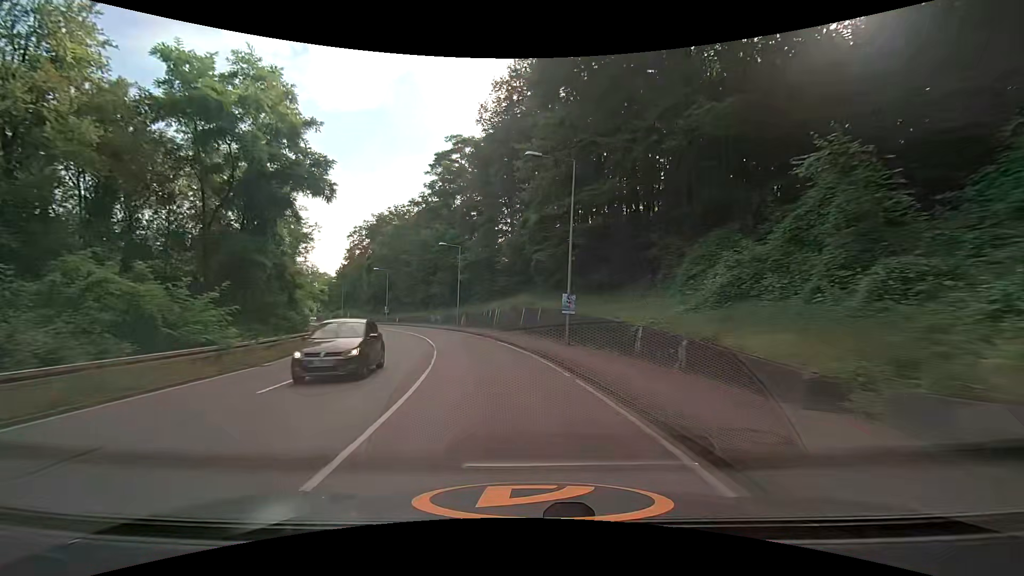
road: secondary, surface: asphalt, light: Day
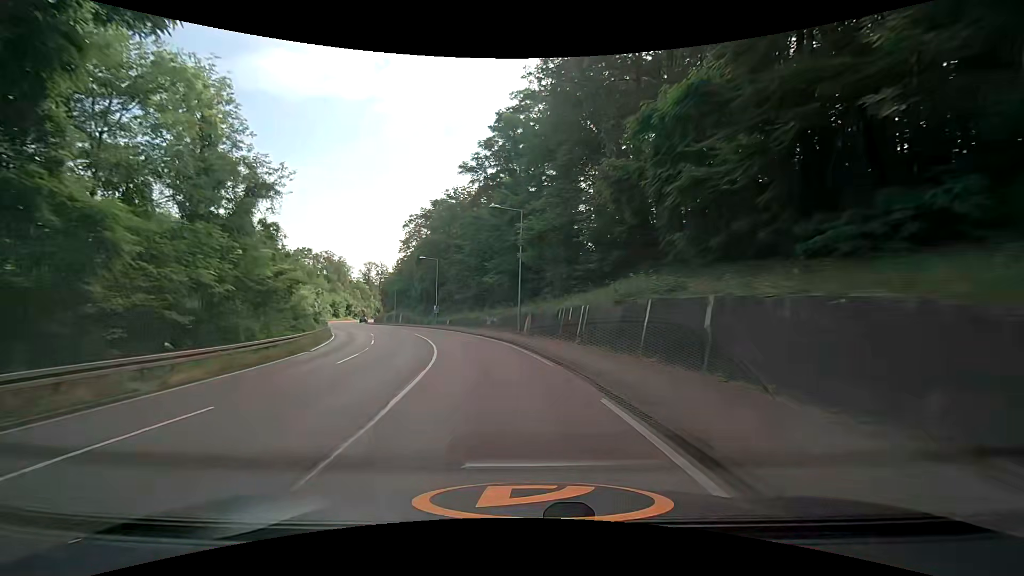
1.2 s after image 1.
(-1.4, +18.1) m; -9°
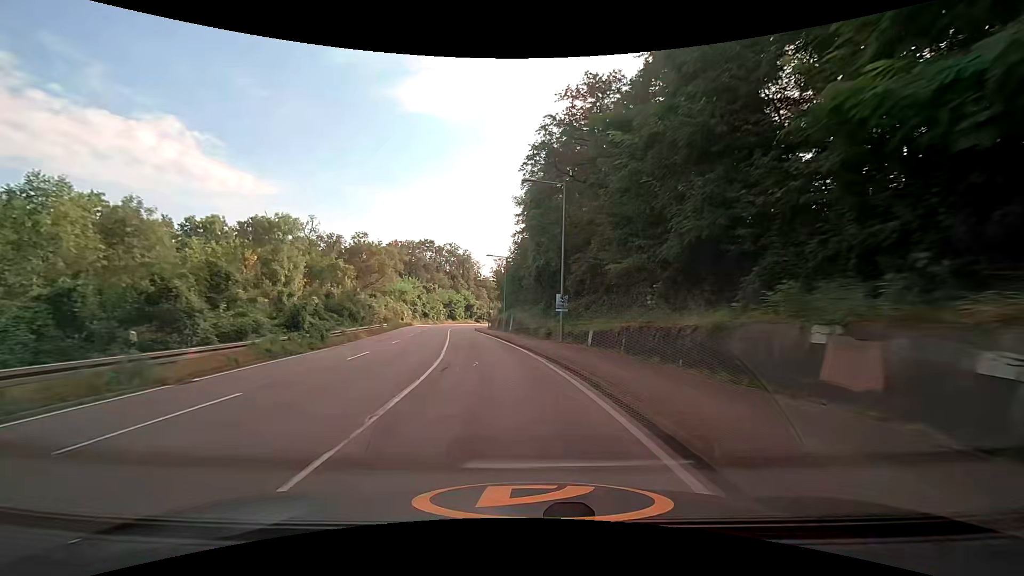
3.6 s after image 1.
(-5.2, +36.0) m; -16°
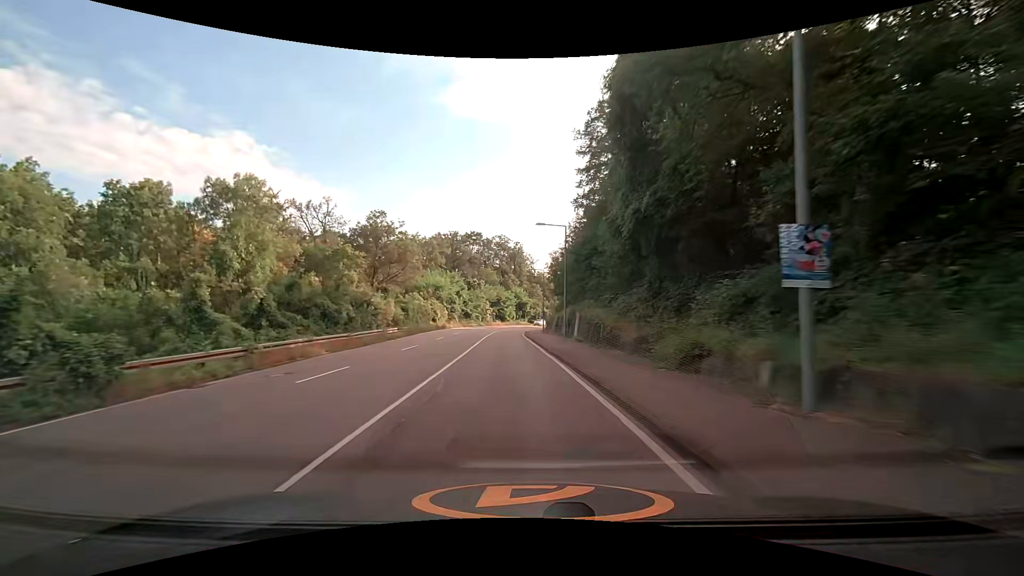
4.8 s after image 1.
(-1.0, +18.2) m; -6°
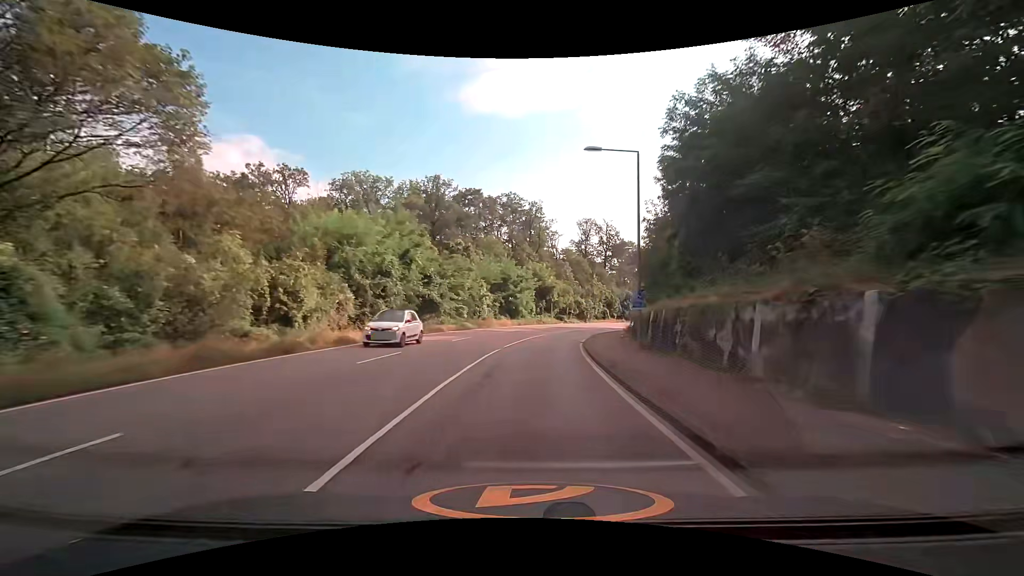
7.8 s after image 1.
(-2.4, +45.9) m; -2°
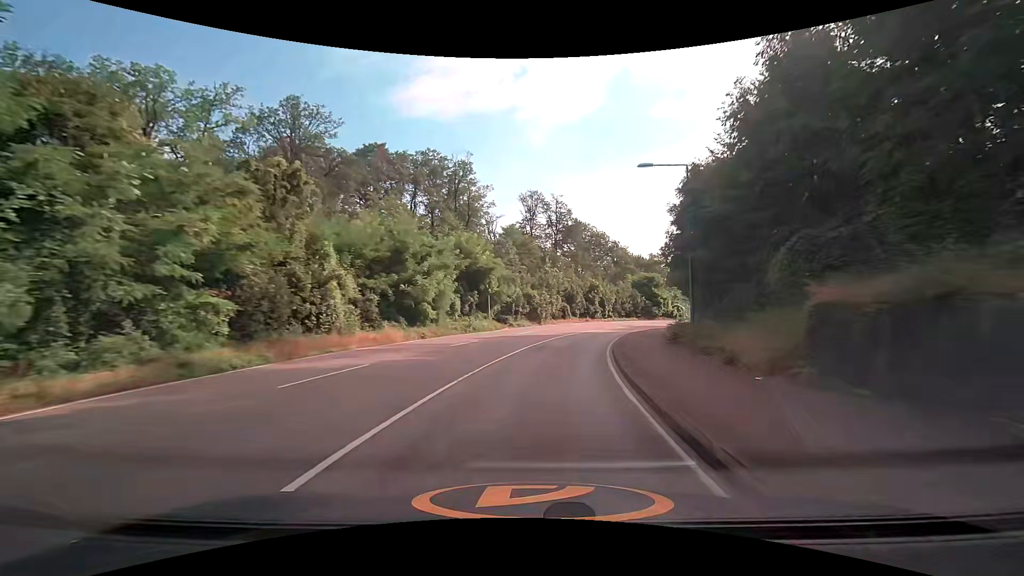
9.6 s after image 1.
(+1.4, +27.5) m; +7°
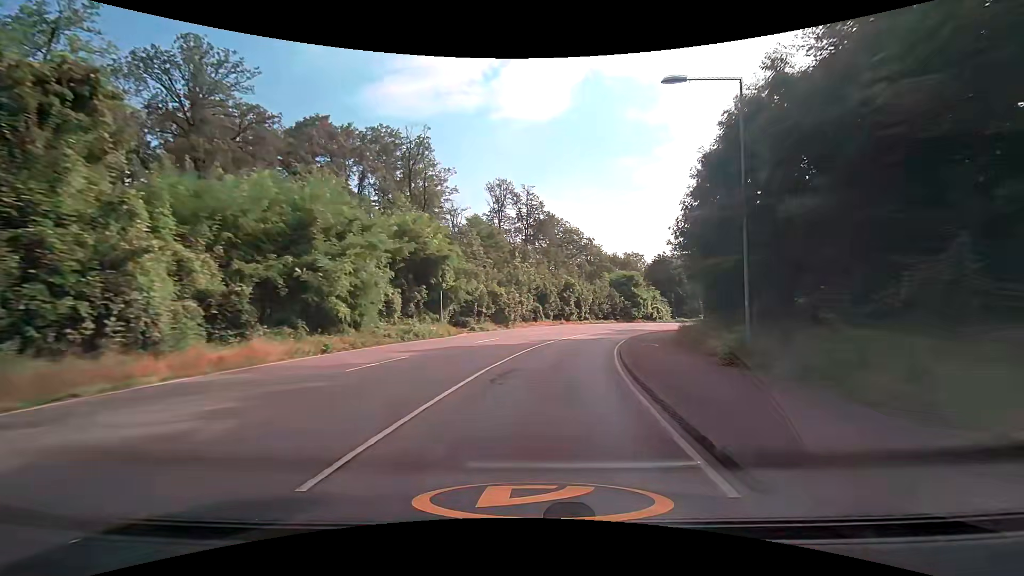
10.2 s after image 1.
(+0.3, +9.1) m; +4°
